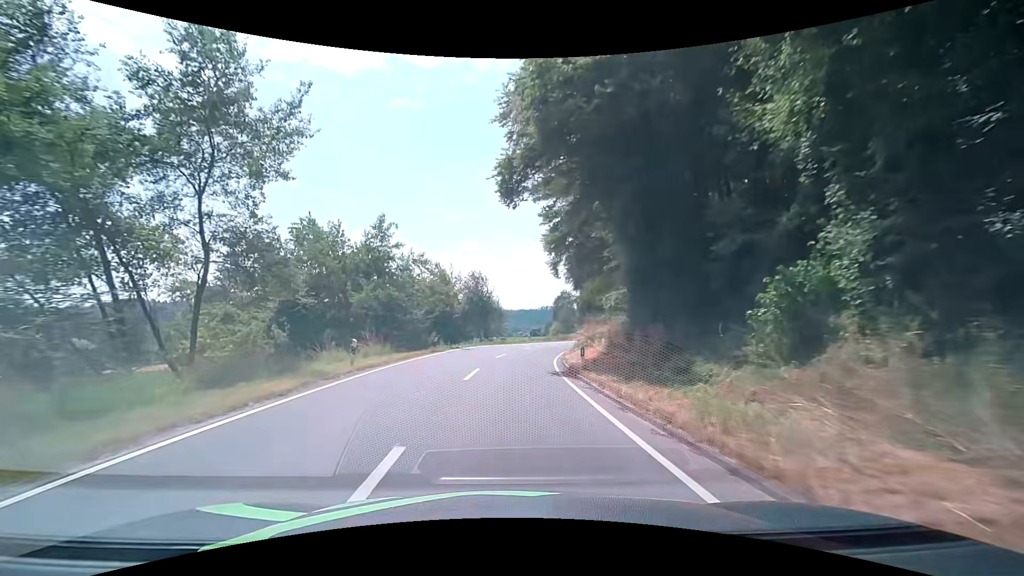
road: secondary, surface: asphalt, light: Day
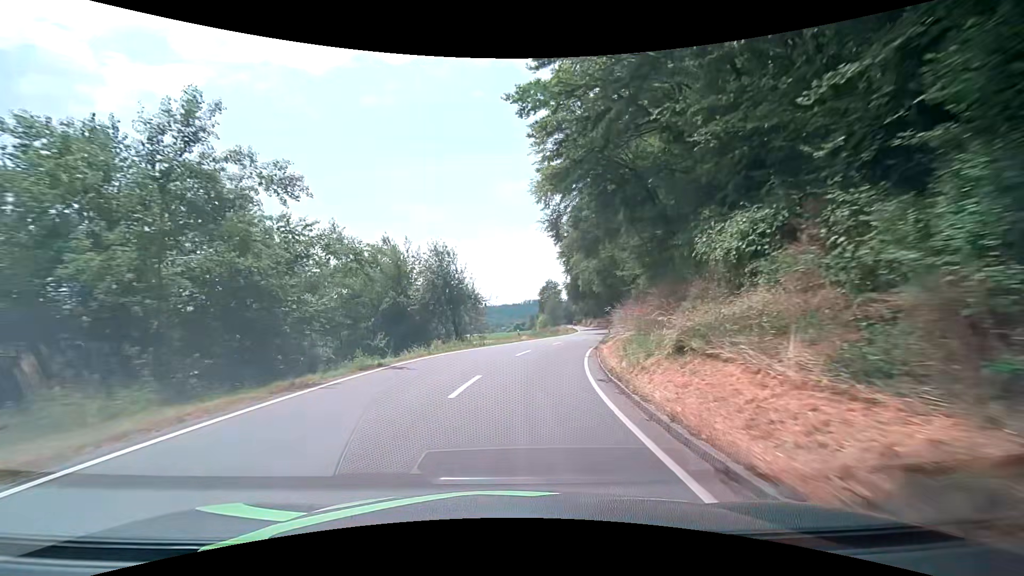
(+0.4, +16.3) m; +2°
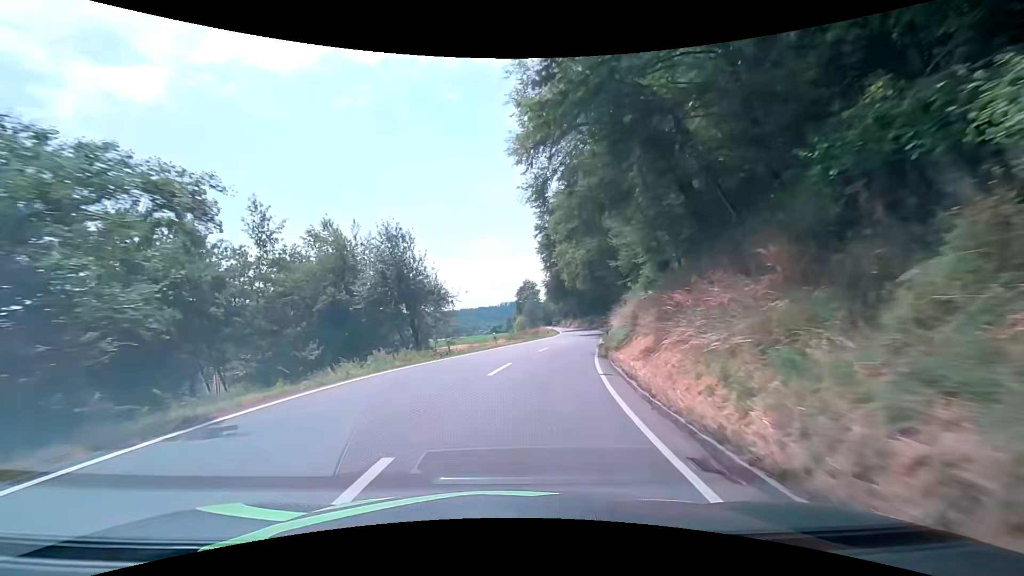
(+0.1, +8.2) m; +2°
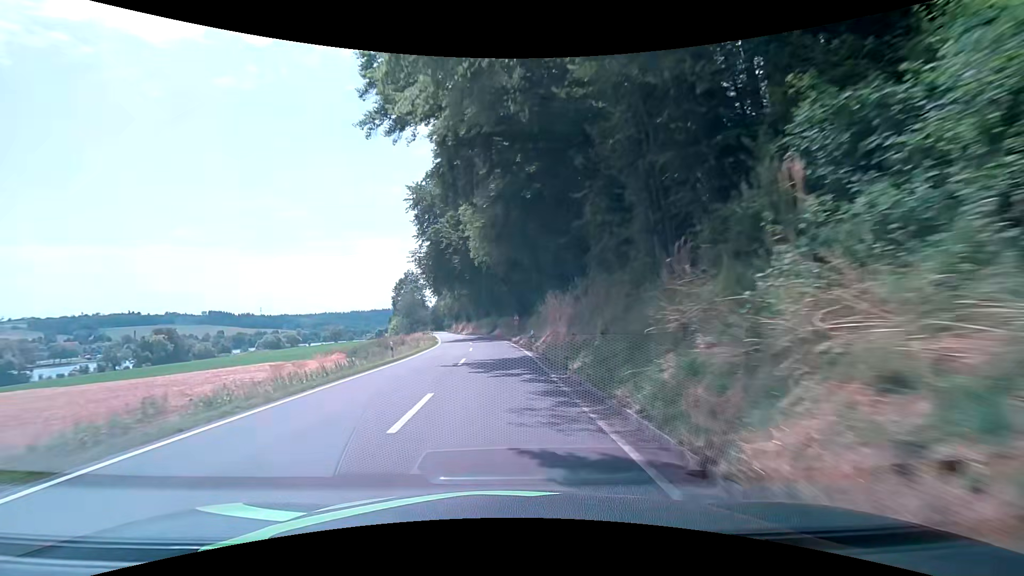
(+6.0, +41.7) m; +12°
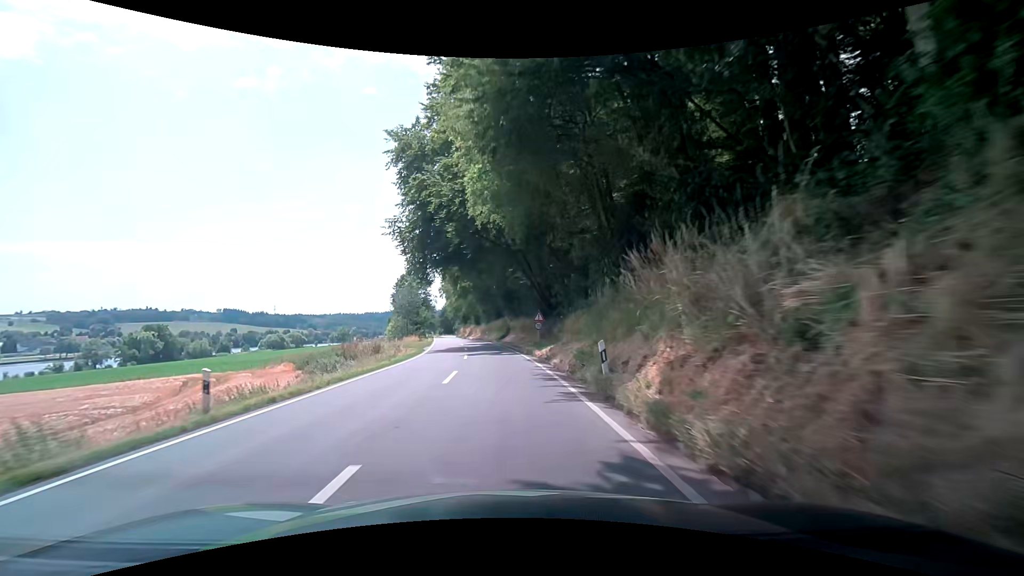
(-0.2, +17.7) m; -2°
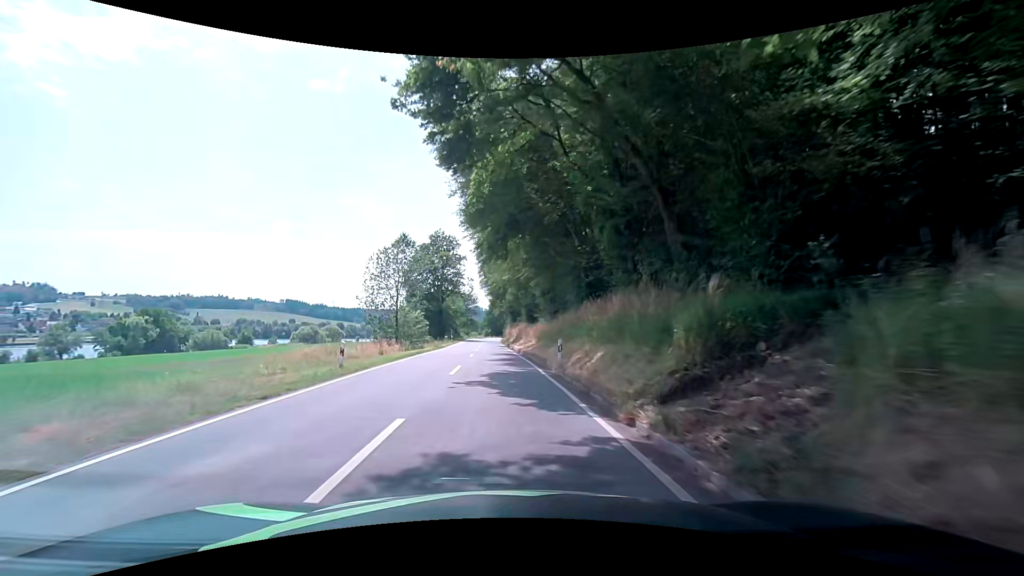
(-2.0, +45.7) m; -6°
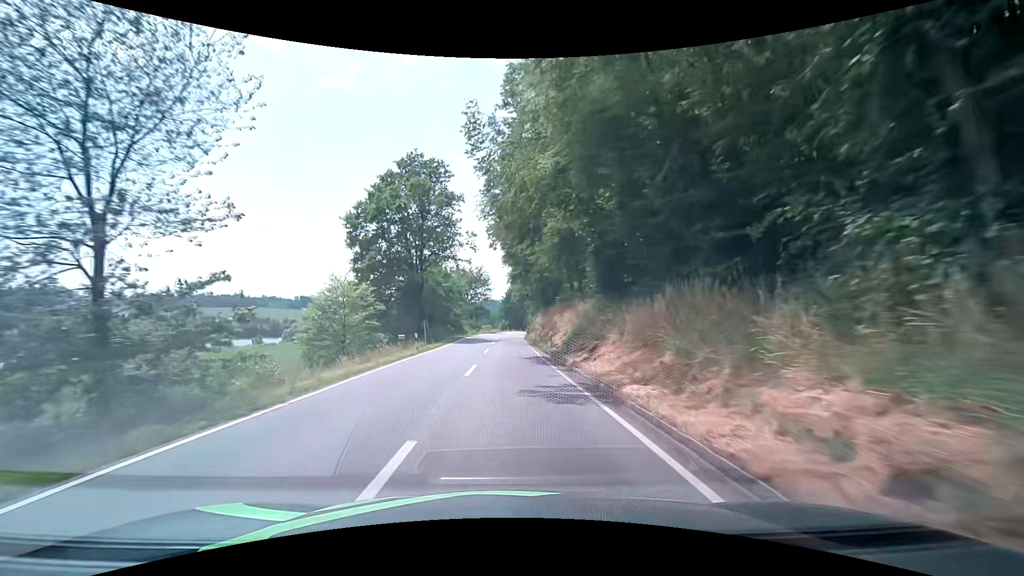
(-0.9, +37.4) m; -2°
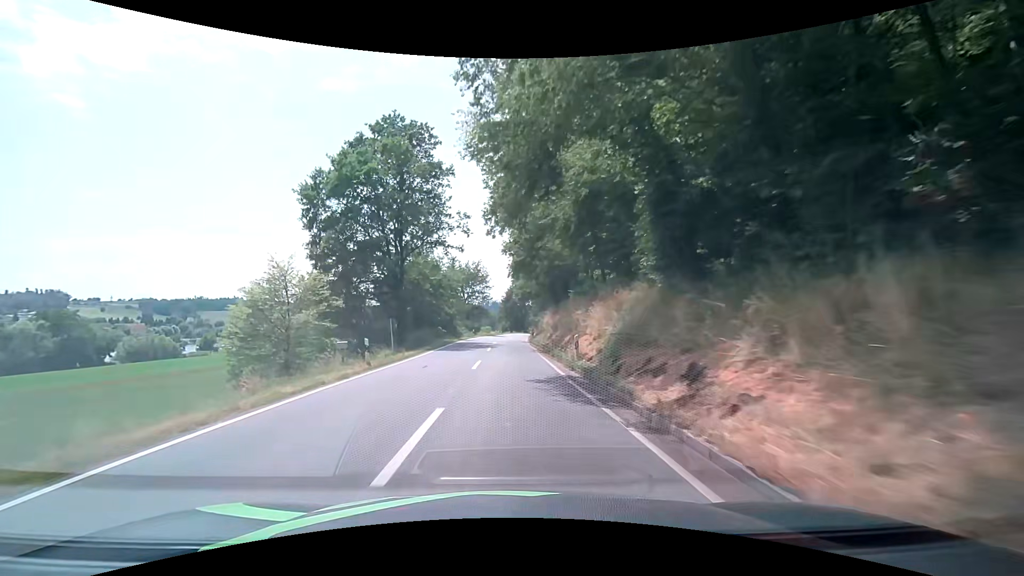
(0.0, +9.7) m; 0°
(0, +10) (0, +20) (0, +30) (0, +40) (0, +50) (+1, +60) (+1, +70) (+1, +80) (+2, +90) (+3, +100) m
